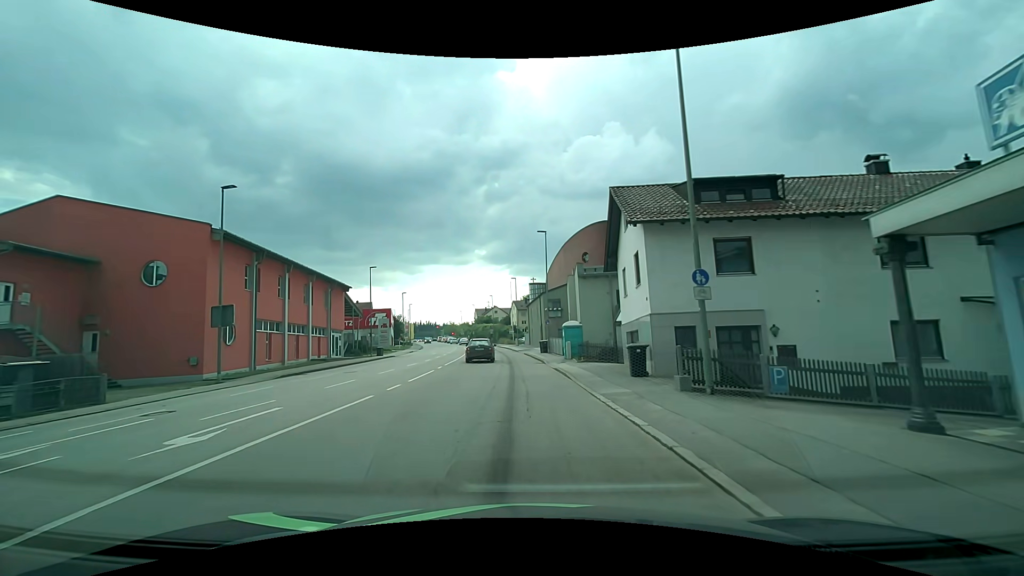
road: tertiary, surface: asphalt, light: Day
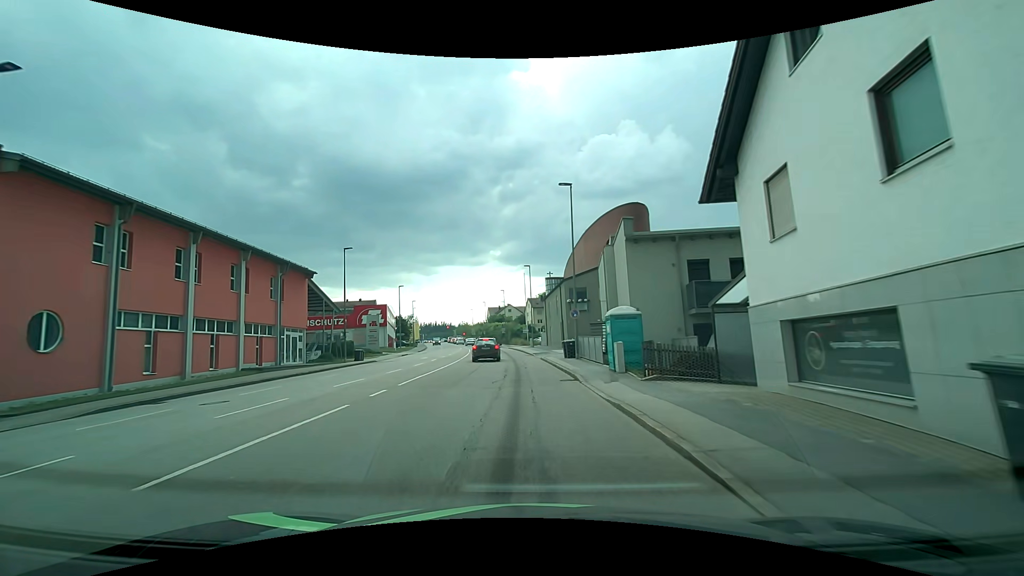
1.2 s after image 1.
(-0.1, +12.8) m; -1°
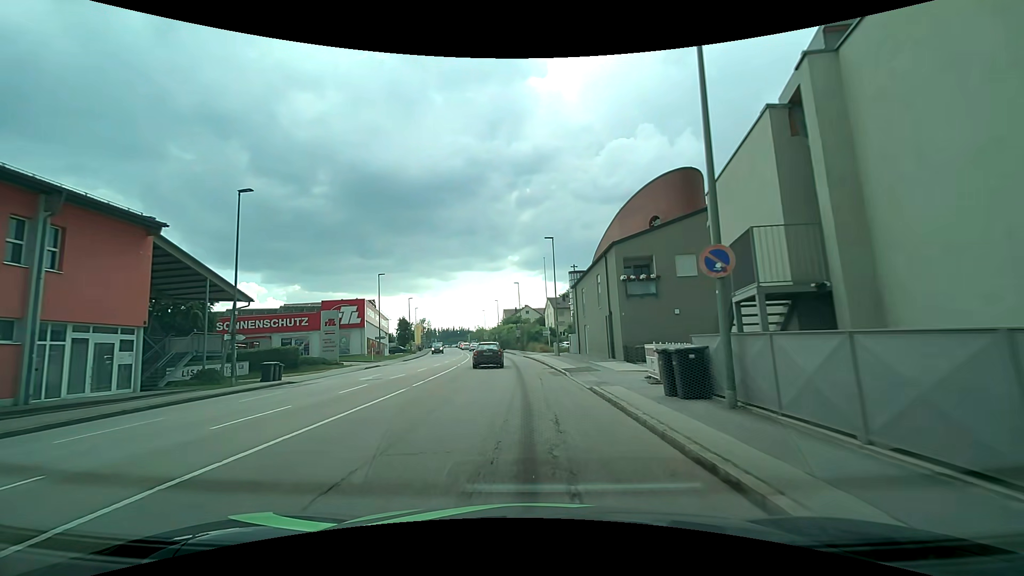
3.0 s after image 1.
(-0.5, +19.5) m; -2°
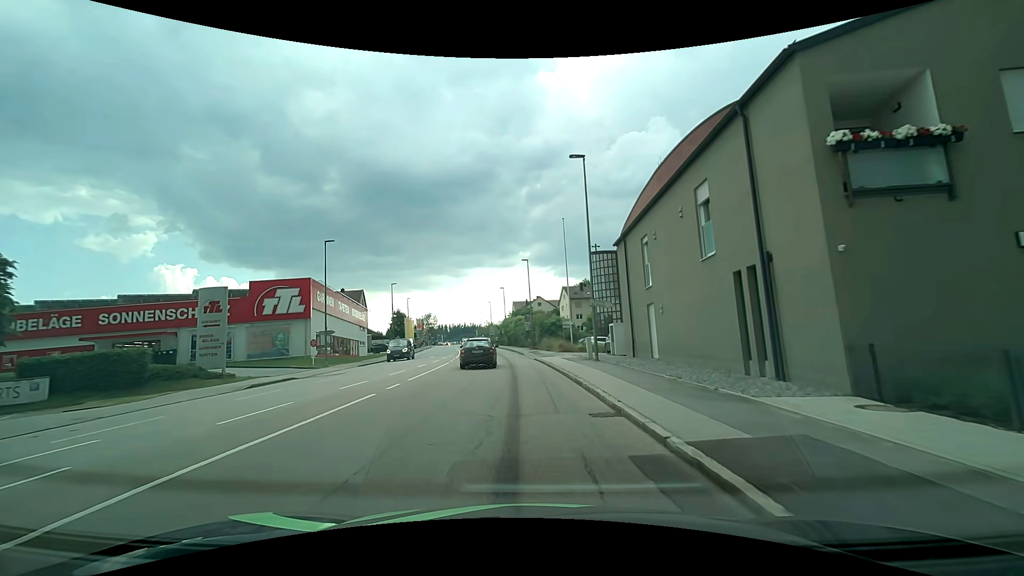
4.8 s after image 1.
(0.0, +18.0) m; -1°
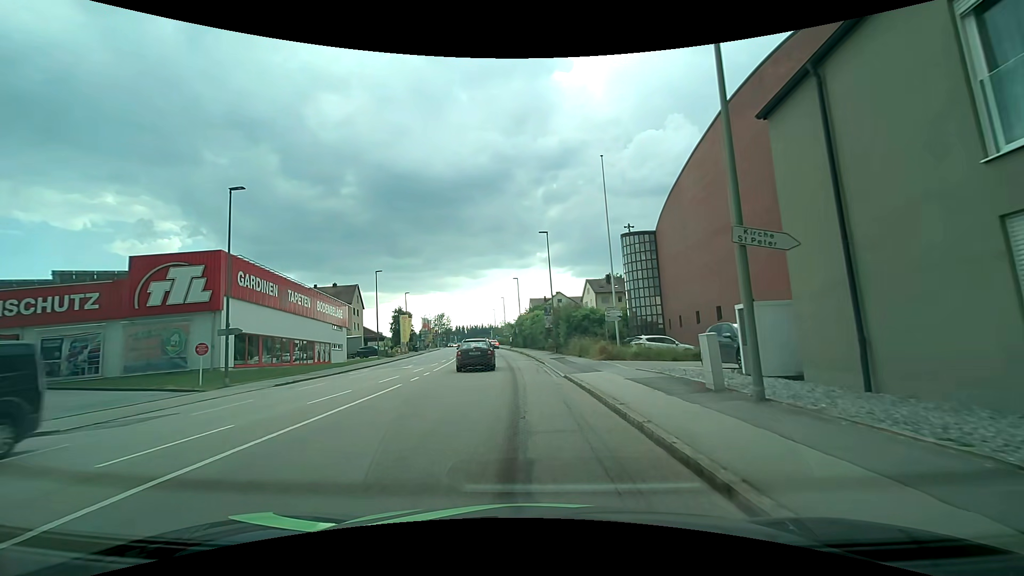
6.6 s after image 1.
(-0.5, +15.1) m; -3°
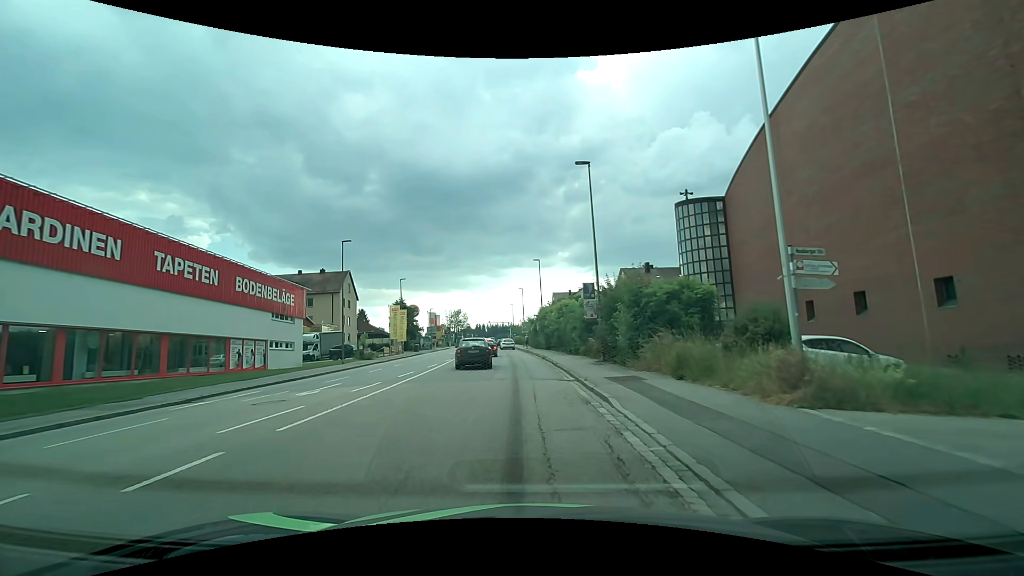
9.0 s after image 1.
(-0.3, +16.6) m; -2°
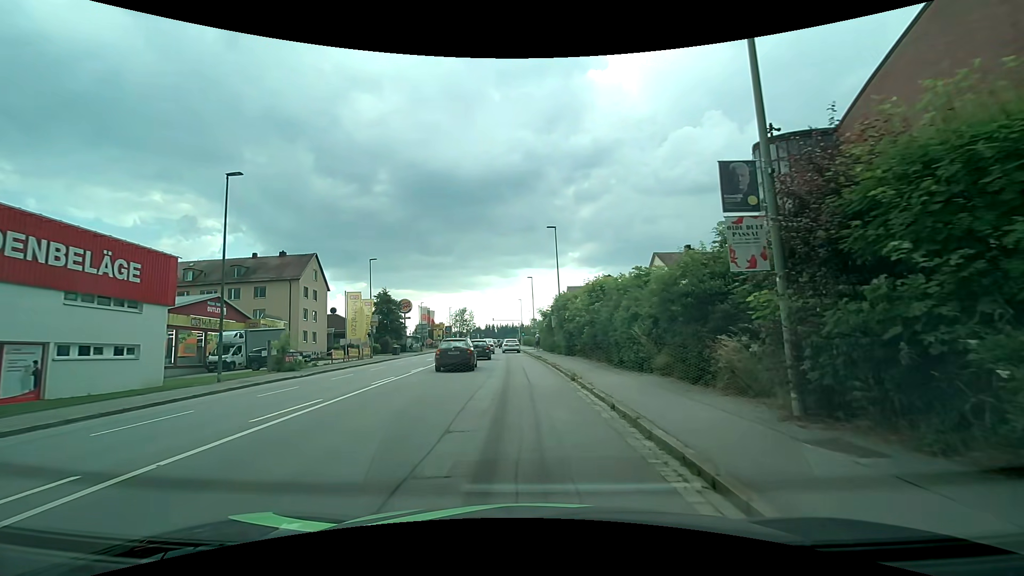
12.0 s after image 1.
(-0.2, +17.1) m; -4°
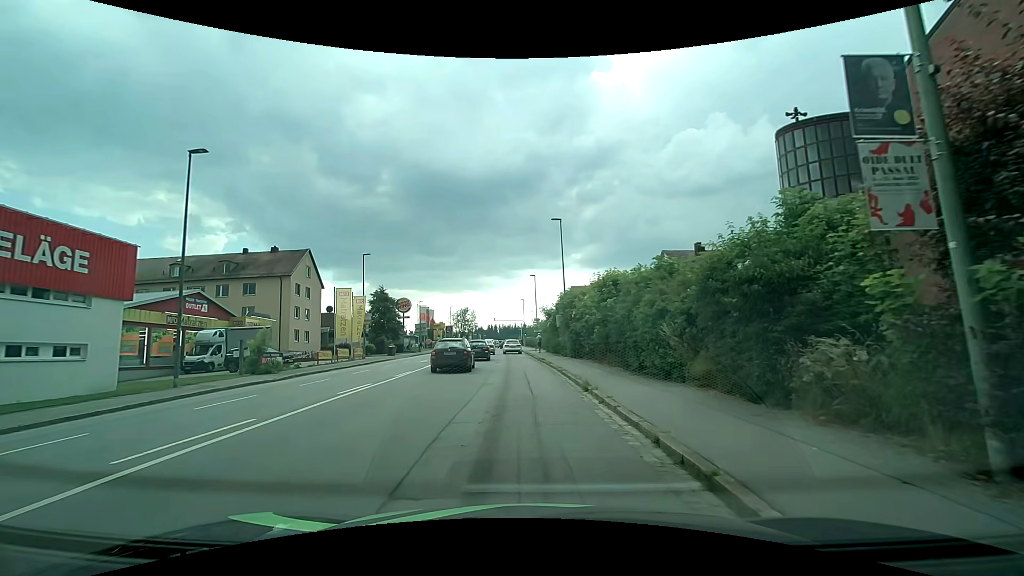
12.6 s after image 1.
(+0.1, +3.1) m; +1°
(0, +10) (0, +20) (0, +30) (0, +40) (-1, +50) (-1, +60) (-2, +70) (-2, +80) (-2, +90) (-3, +100) m
